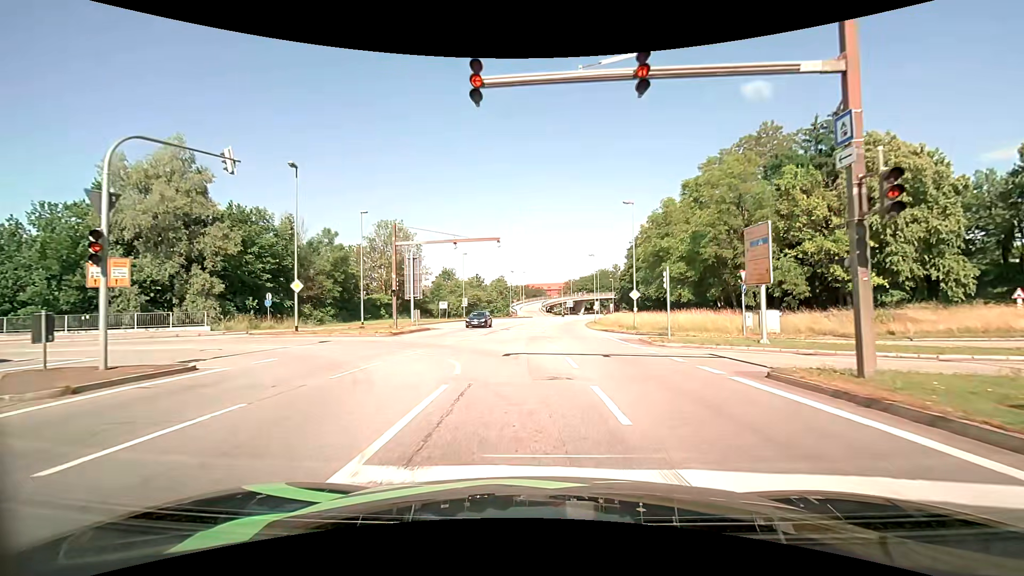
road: primary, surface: asphalt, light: Day
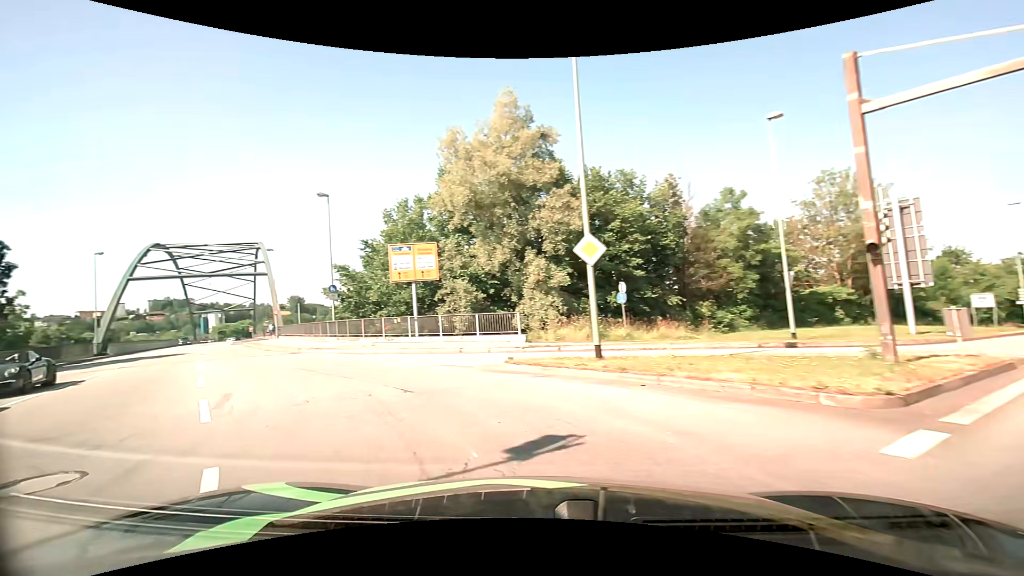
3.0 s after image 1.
(-5.0, +20.0) m; -48°
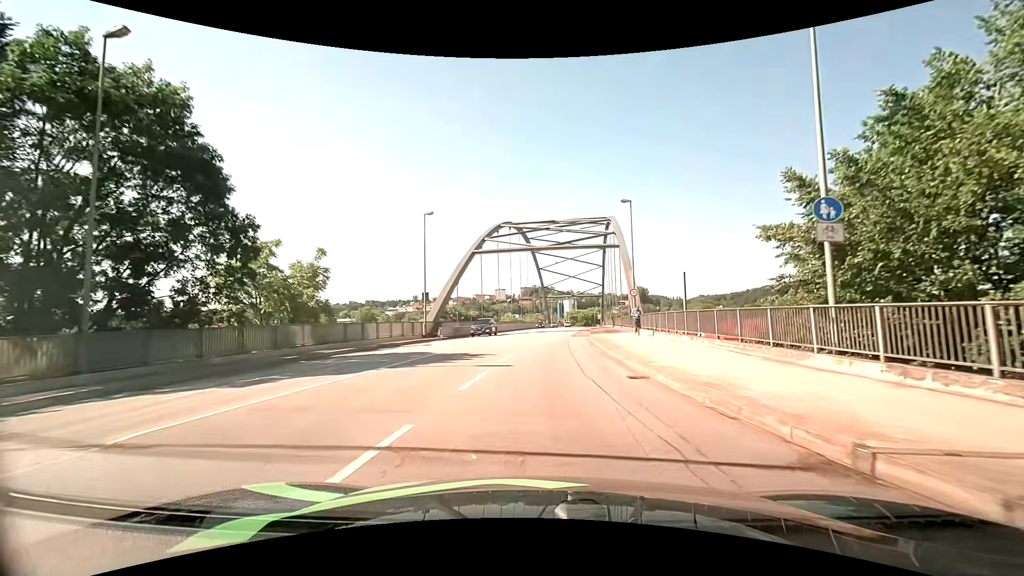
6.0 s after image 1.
(-11.2, +21.3) m; -37°
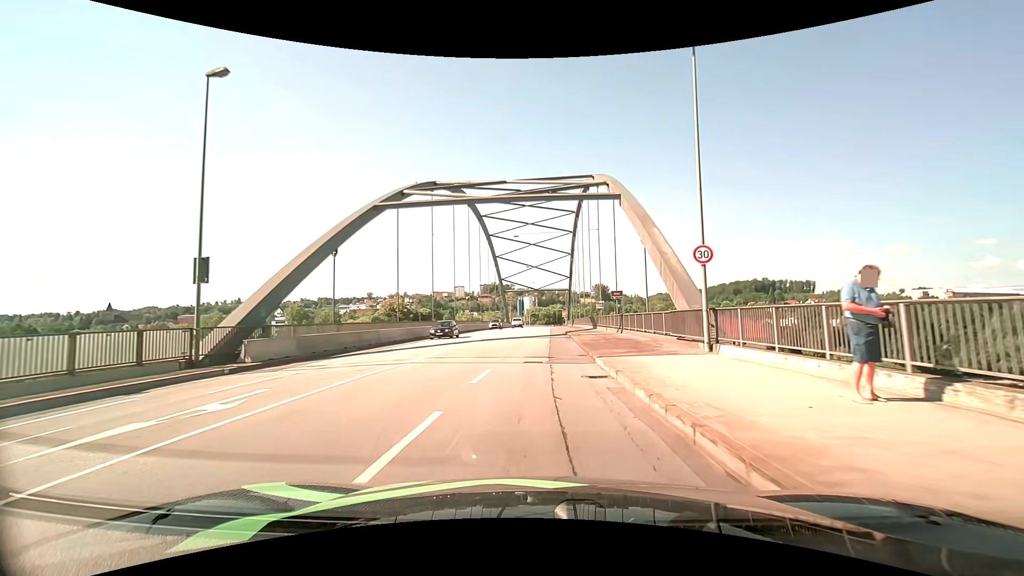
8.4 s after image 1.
(+0.7, +23.1) m; +5°
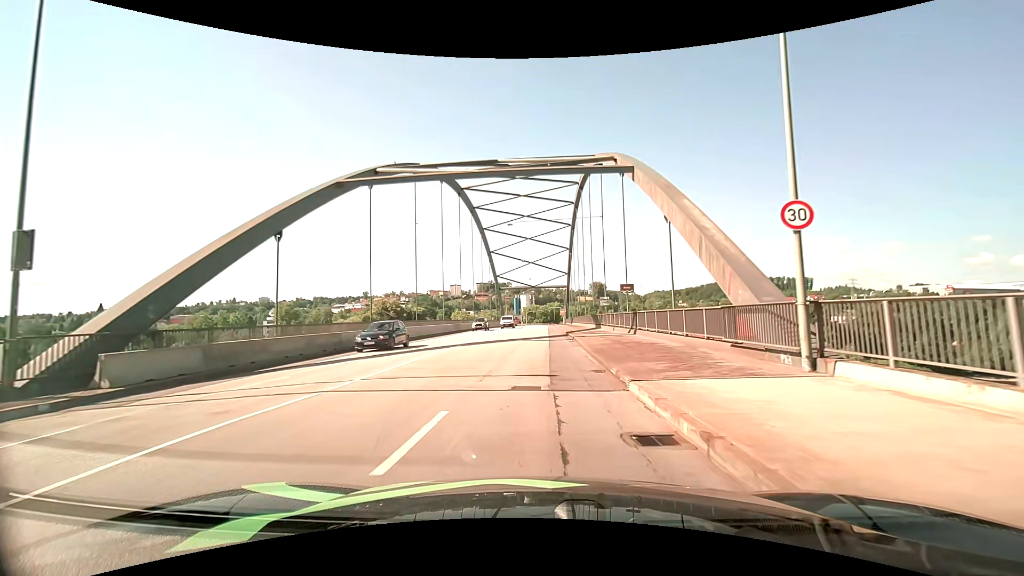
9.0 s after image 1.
(0.0, +5.8) m; 0°
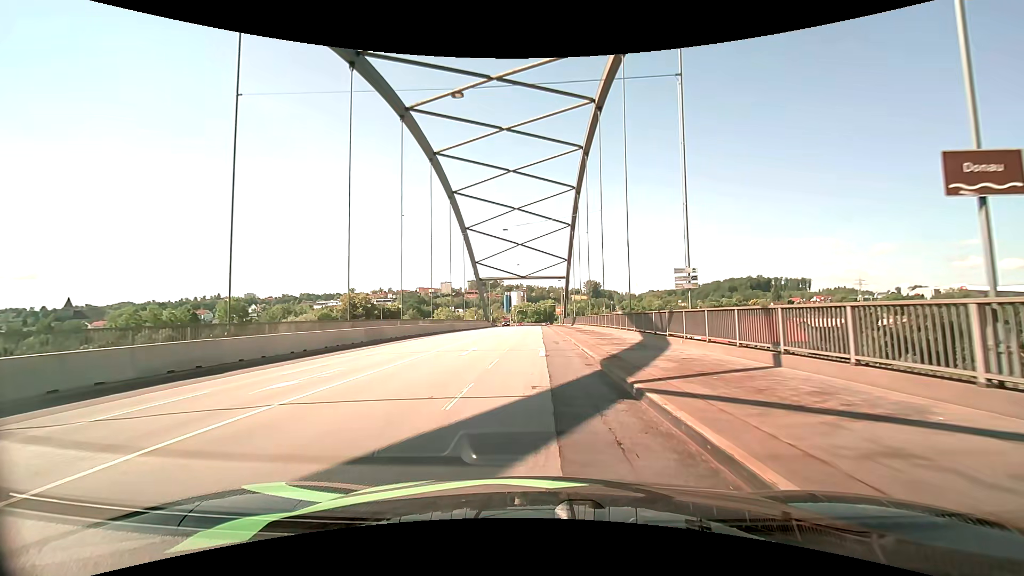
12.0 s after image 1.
(+0.4, +27.0) m; +2°
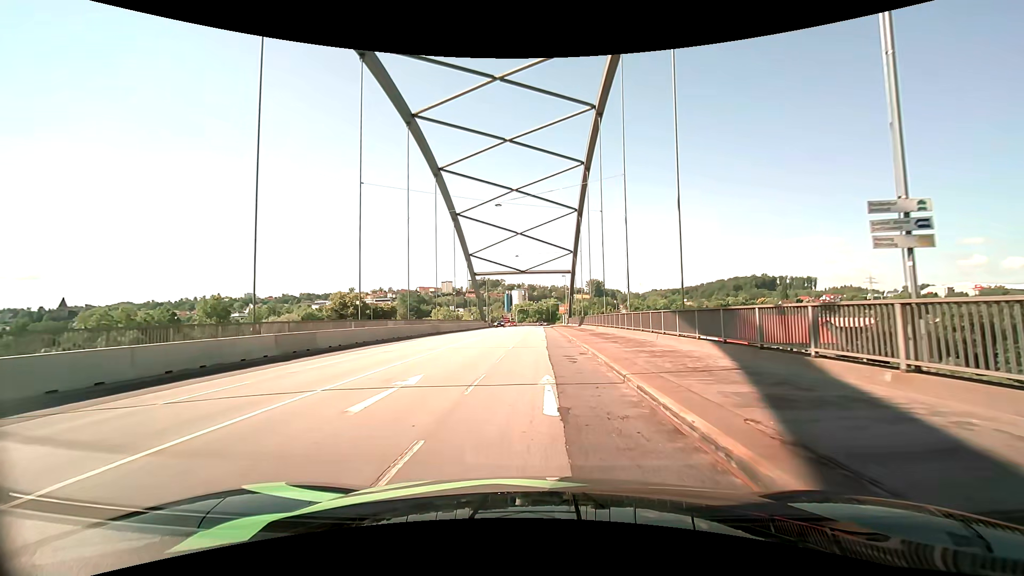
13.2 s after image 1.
(-0.1, +10.7) m; -1°
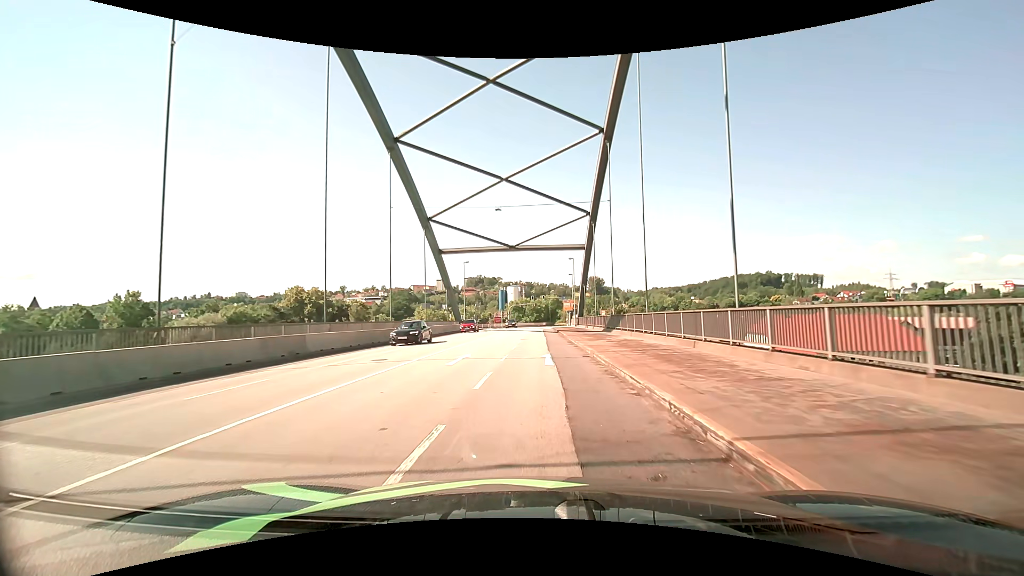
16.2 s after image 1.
(0.0, +29.5) m; 0°
(0, +10) (0, +20) (0, +30) (0, +40) (0, +50) (0, +60) (0, +70) (0, +80) (+1, +90) (+1, +100) m
